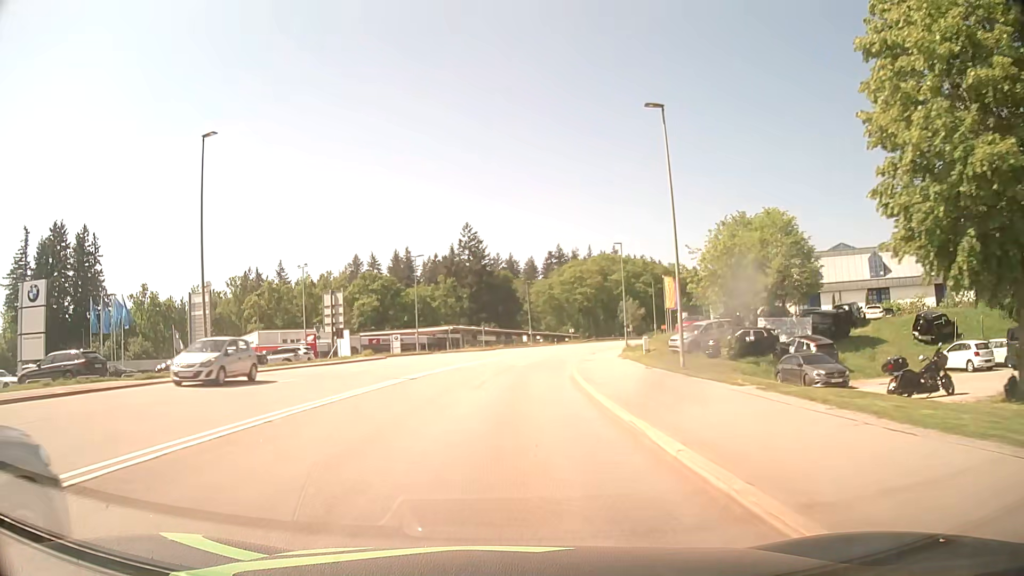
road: secondary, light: Day
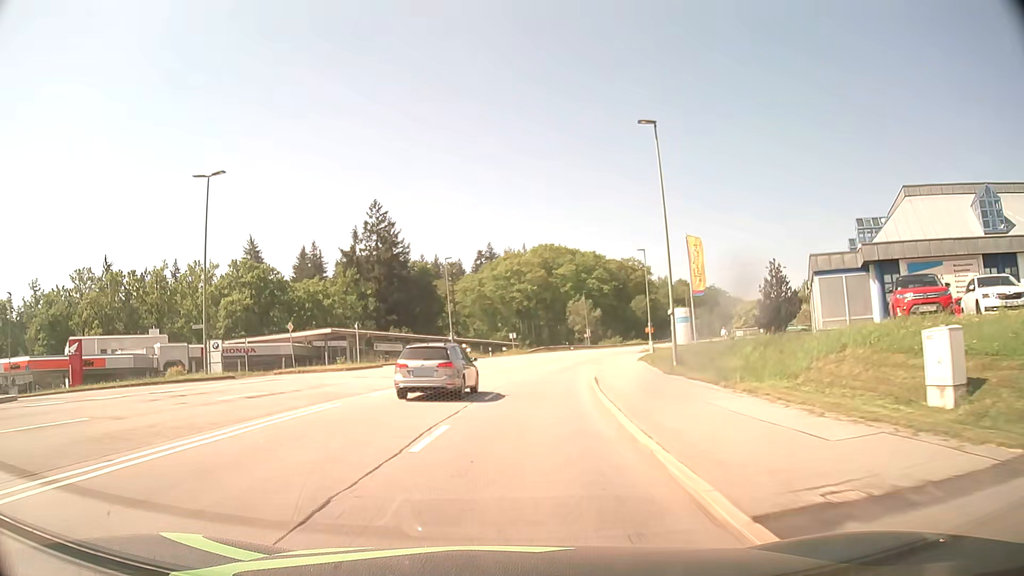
(+1.8, +38.5) m; +6°
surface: asphalt
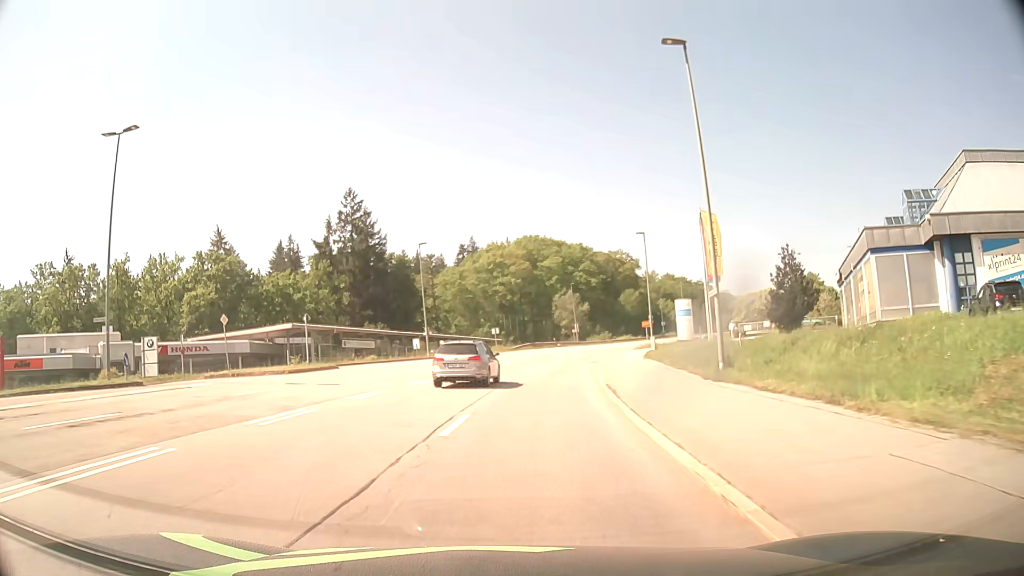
(+0.1, +7.7) m; +1°
(0, +10) (+1, +20) (+2, +30) (+3, +40) (+5, +50) (+7, +59) (+10, +69) (+13, +79) (+16, +88) (+20, +97) m
